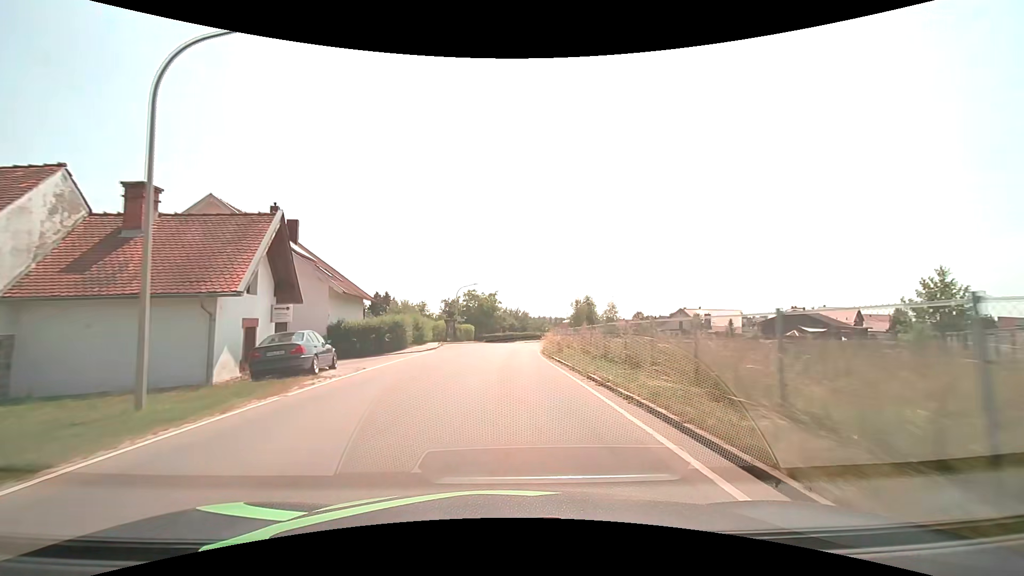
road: tertiary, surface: asphalt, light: Day
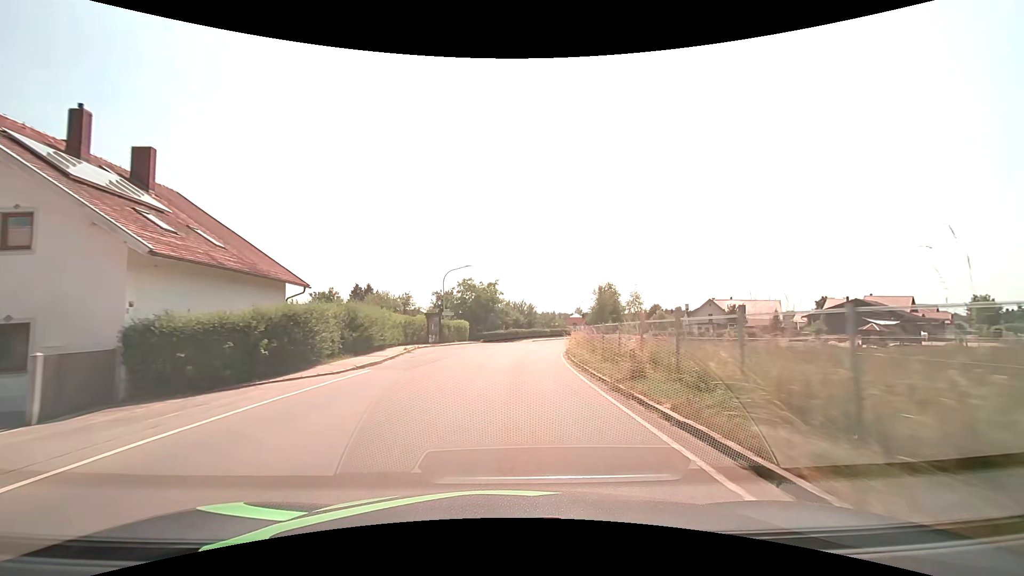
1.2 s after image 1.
(-0.1, +15.5) m; 0°
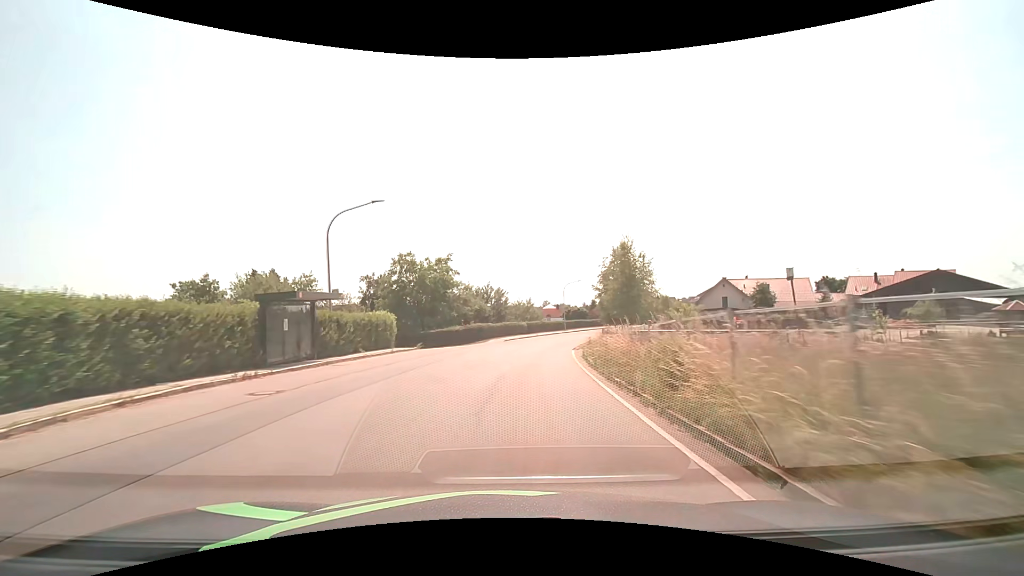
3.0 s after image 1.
(+0.7, +23.3) m; +4°
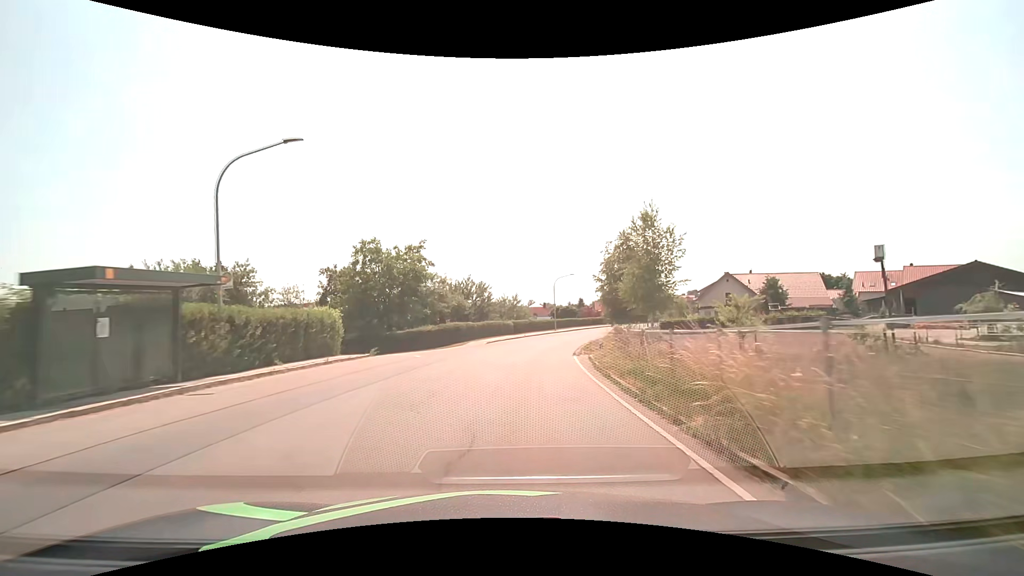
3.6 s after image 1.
(+0.1, +7.8) m; +2°
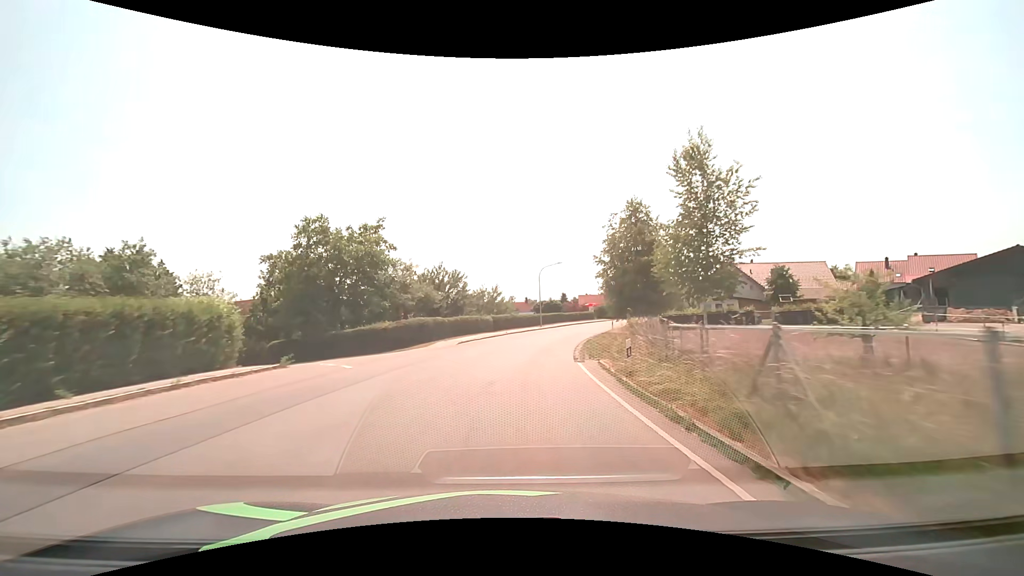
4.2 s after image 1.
(+0.1, +7.8) m; +2°
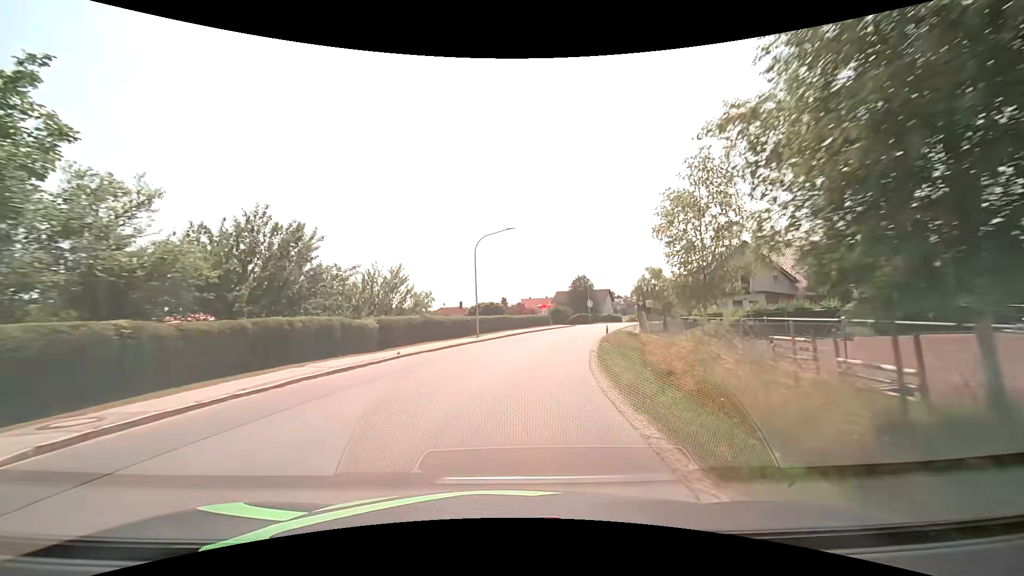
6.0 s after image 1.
(+1.4, +23.2) m; +7°
